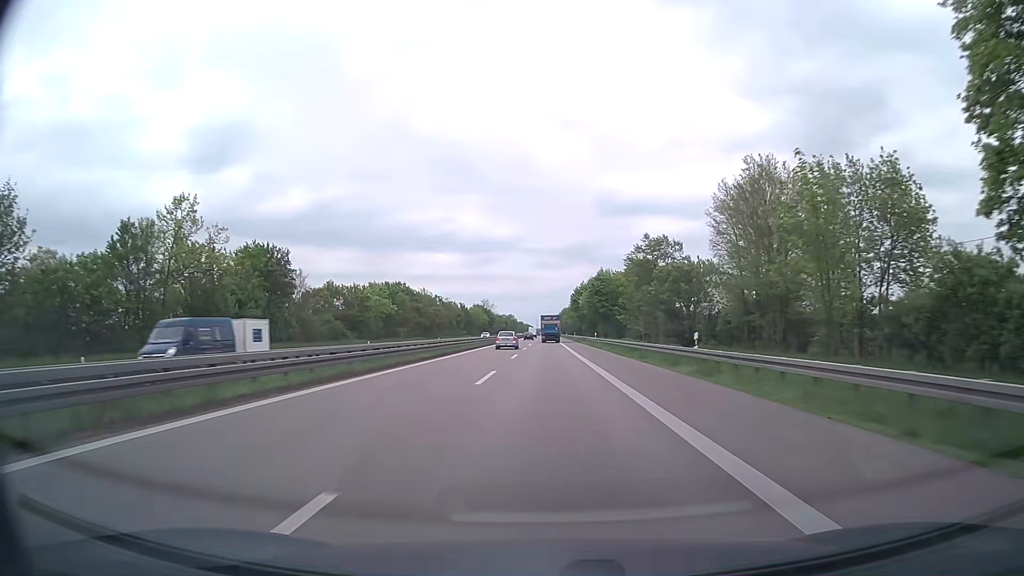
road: trunk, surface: asphalt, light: Day
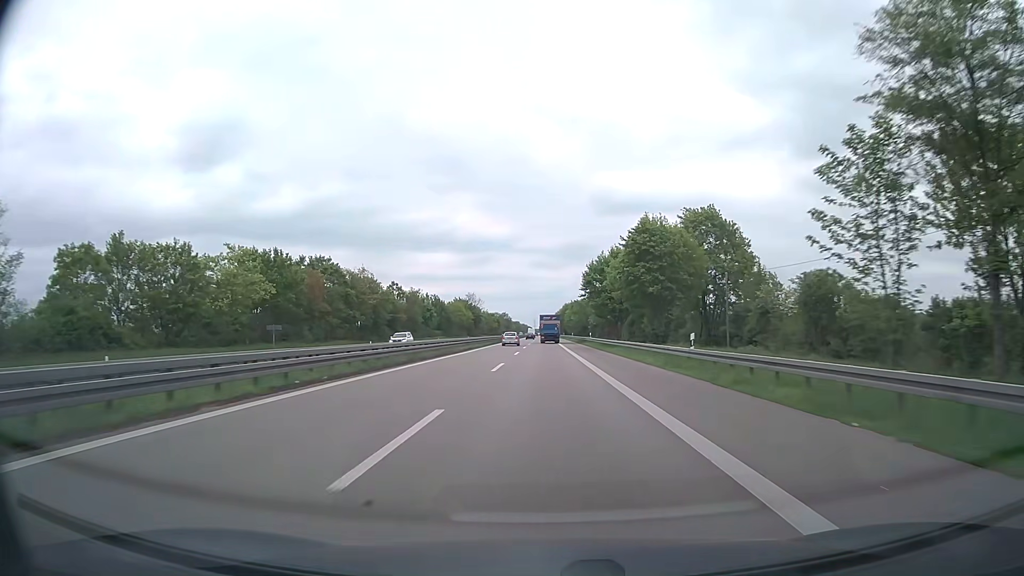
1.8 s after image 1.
(0.0, +47.9) m; 0°
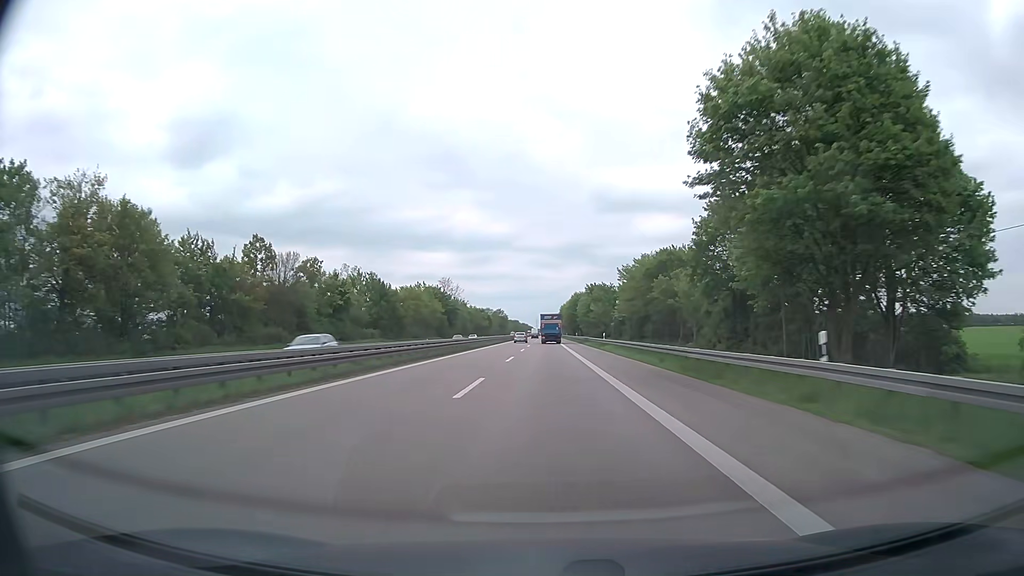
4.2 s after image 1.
(0.0, +63.9) m; 0°
(0, +10) (0, +20) (0, +30) (0, +40) (0, +50) (0, +60) (0, +70) (0, +80) (0, +90) (0, +100) m
